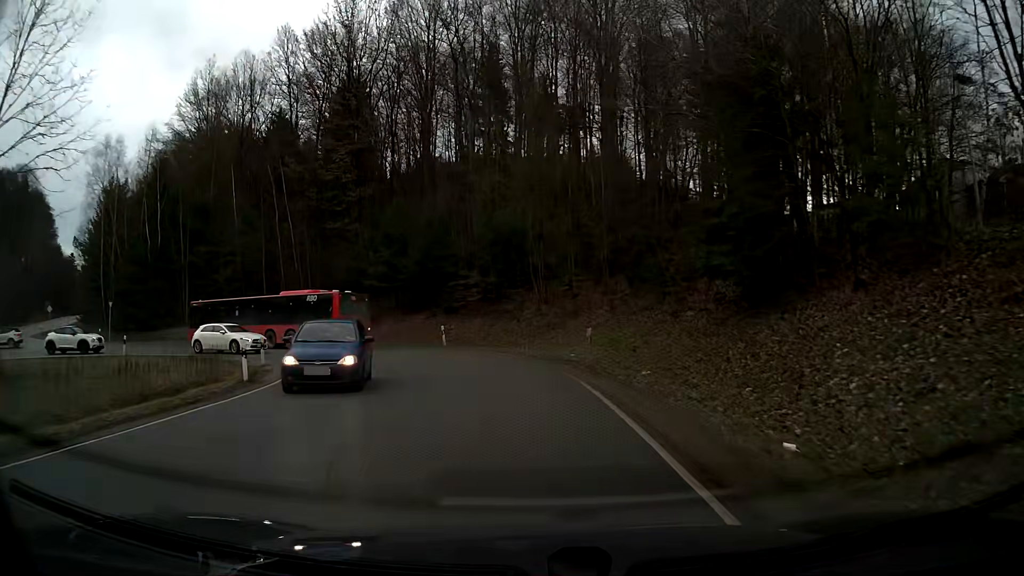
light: Day
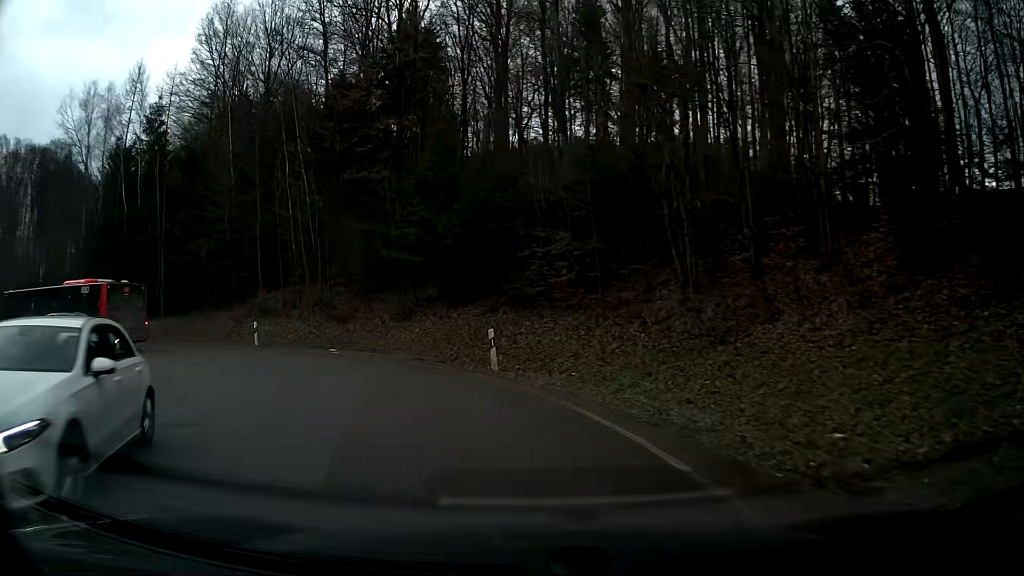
(-1.1, +17.2) m; -11°
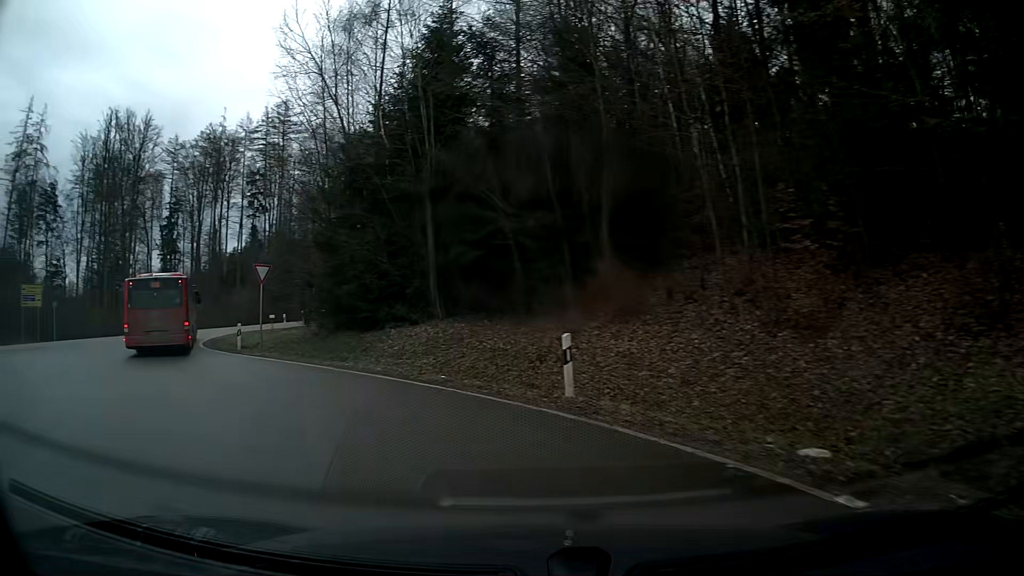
(-5.5, +18.5) m; -37°
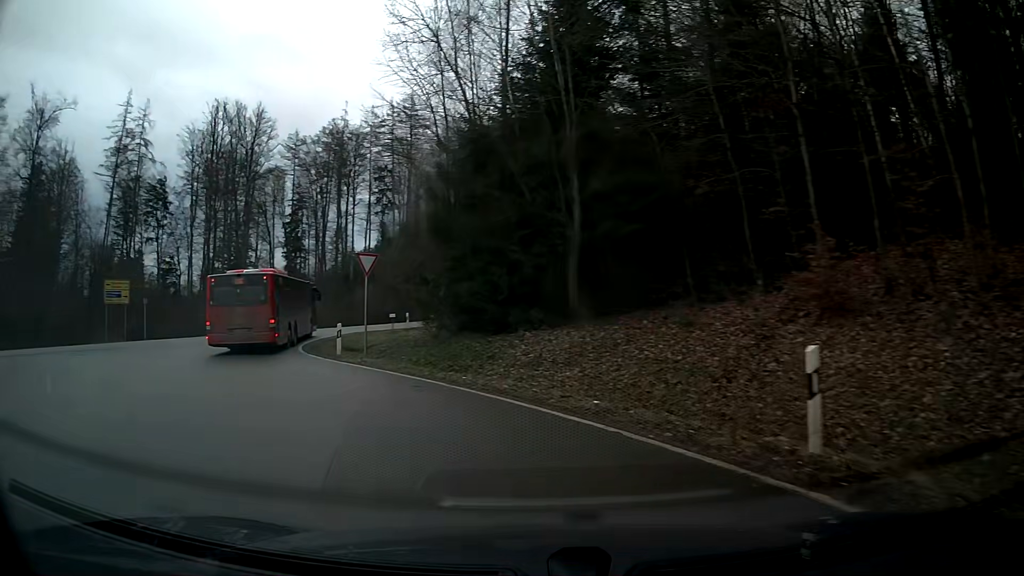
(-0.4, +4.4) m; -11°
(-2, +10) (-7, +19) (-10, +28) (-8, +38) (-4, +47) (0, +56) (+5, +65) (+9, +74) (+14, +83) (+18, +92) m
